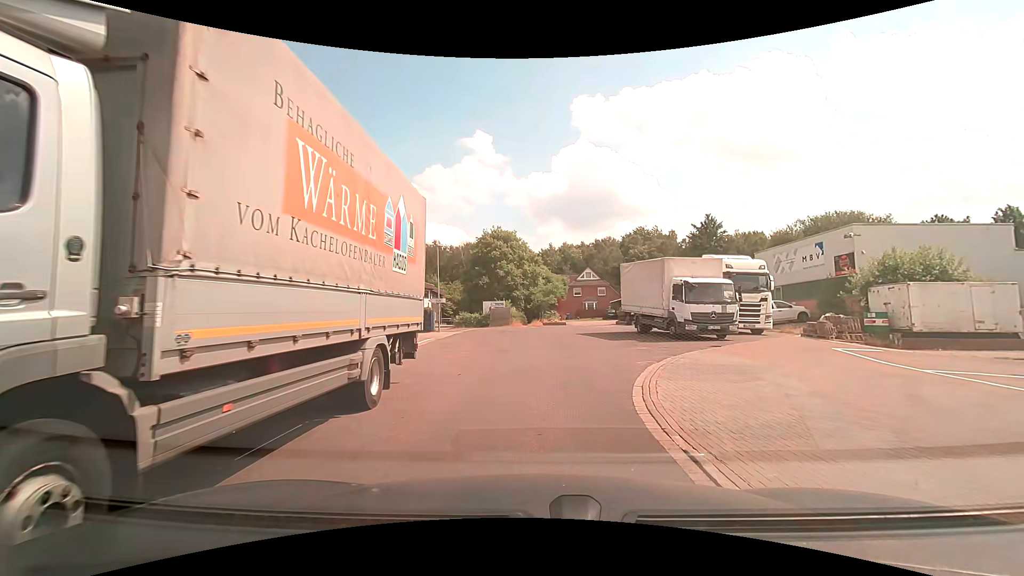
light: Day
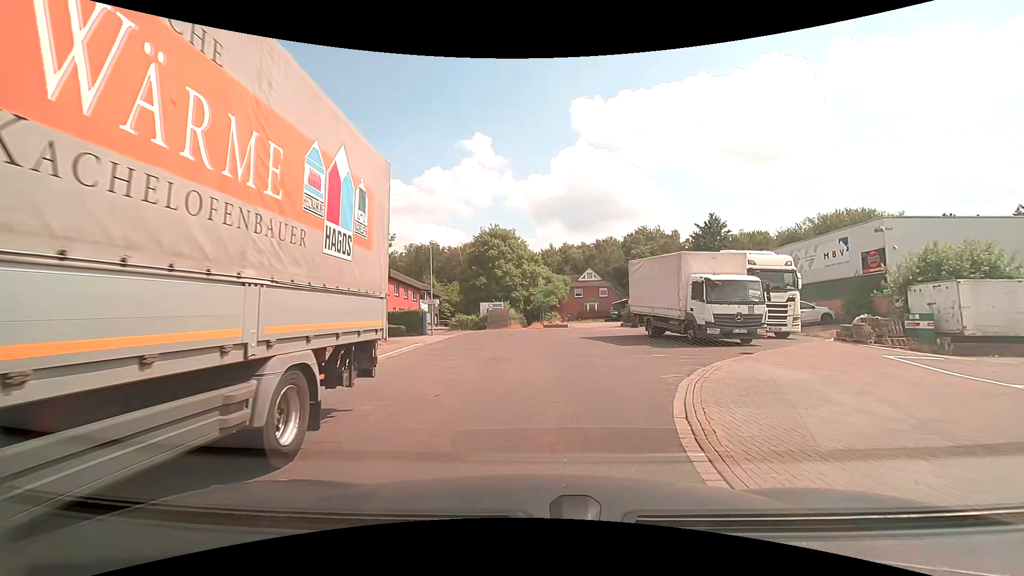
(0.0, +2.5) m; 0°
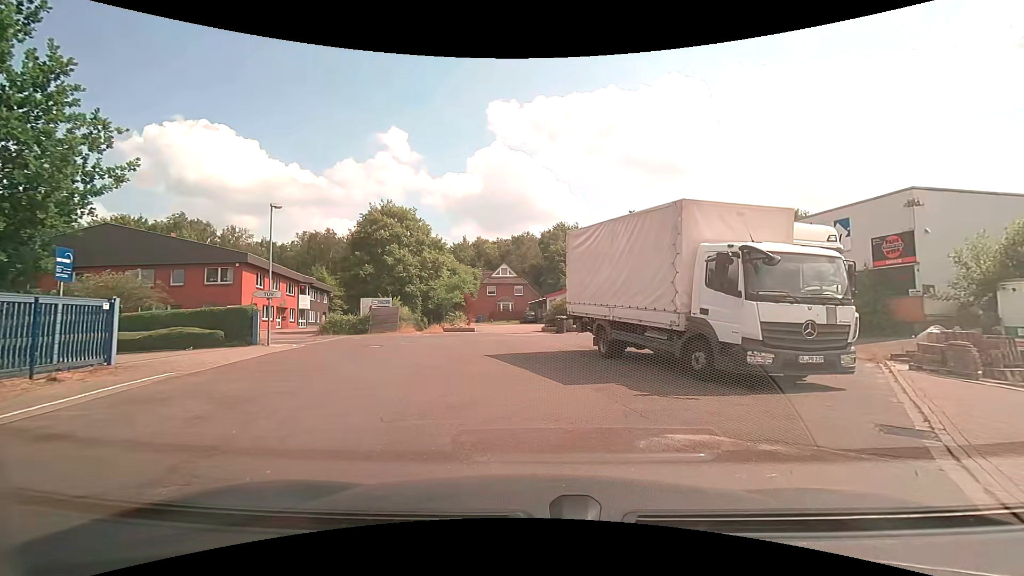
(+0.6, +10.1) m; +10°
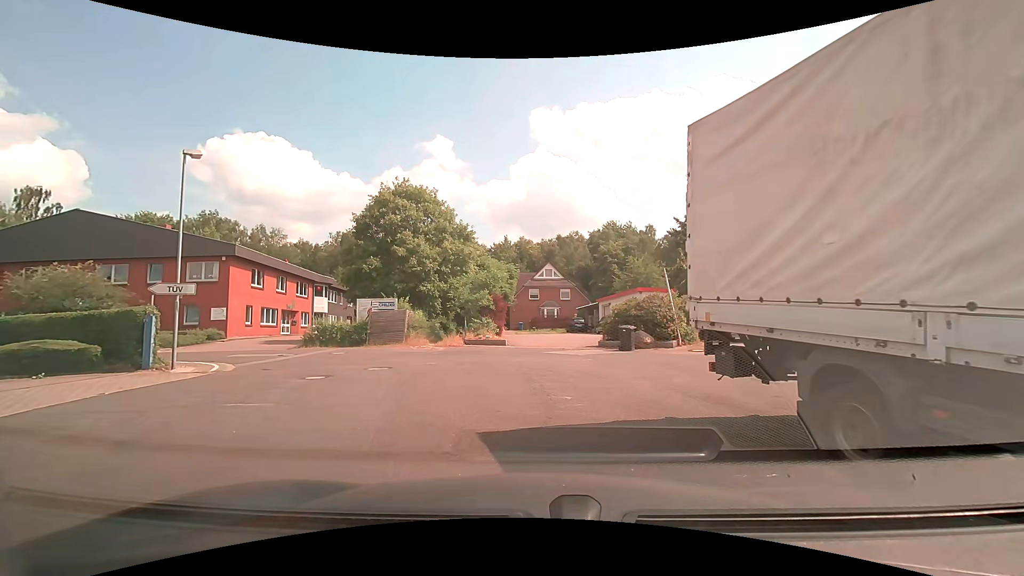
(-0.2, +9.1) m; -6°
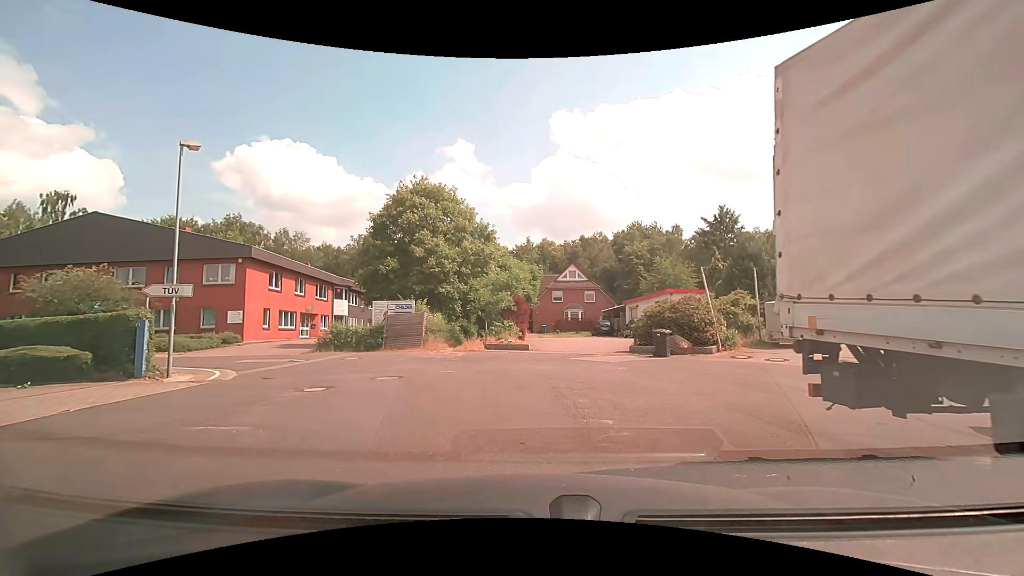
(0.0, +1.5) m; -3°
